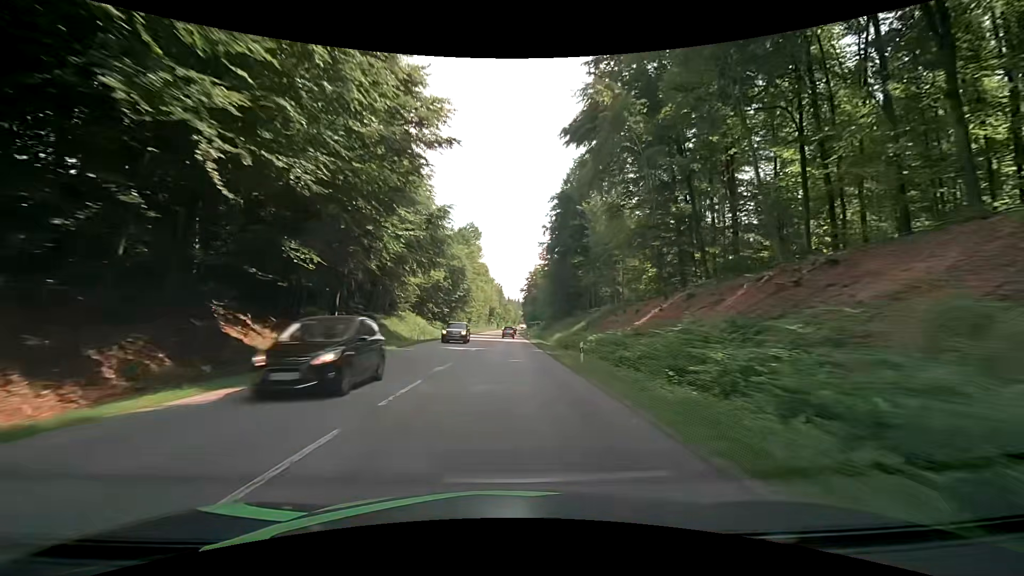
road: secondary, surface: asphalt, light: Day
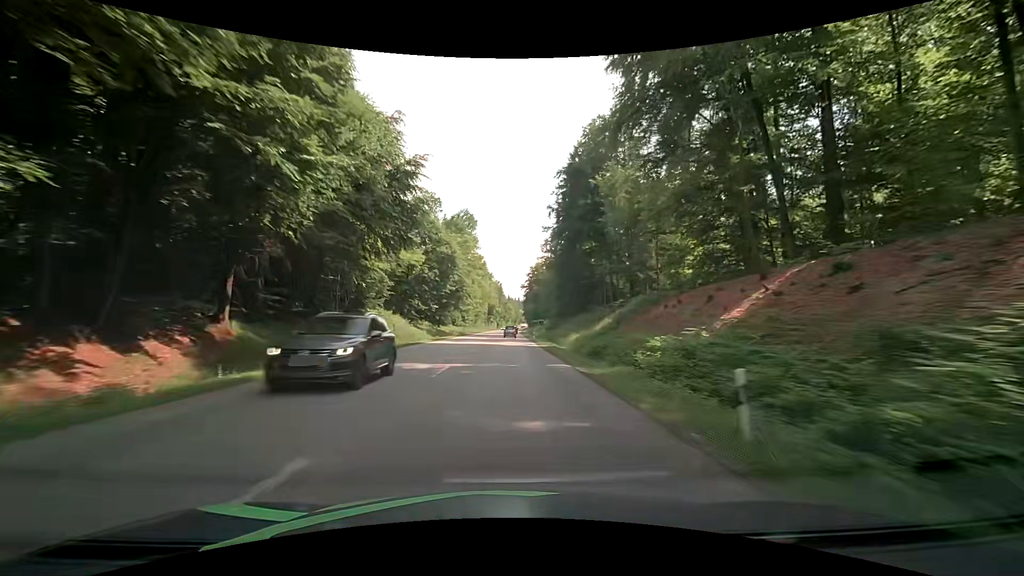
(+0.1, +14.2) m; 0°
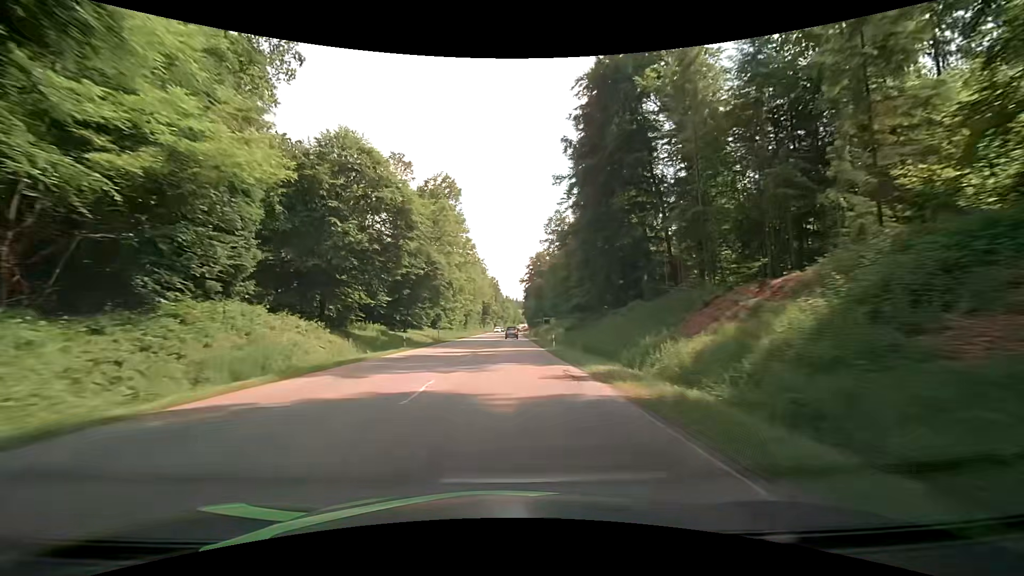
(+0.1, +28.5) m; 0°
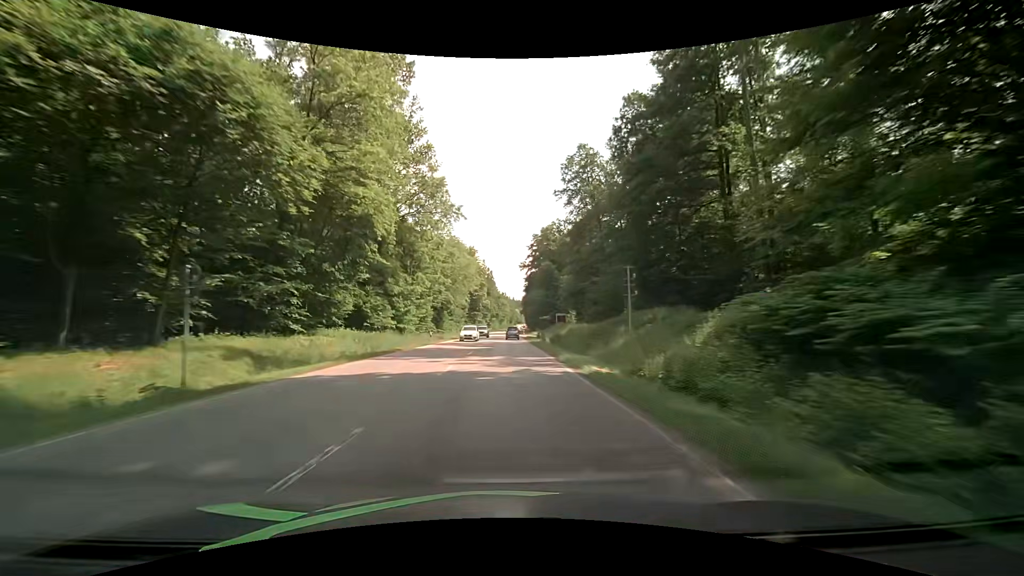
(0.0, +42.7) m; 0°
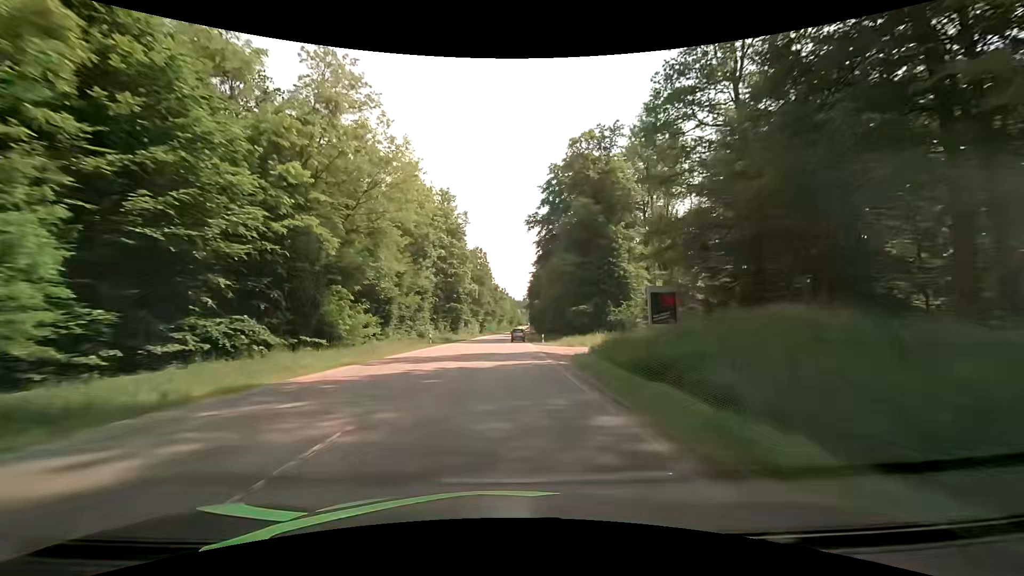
(+0.2, +56.9) m; -1°
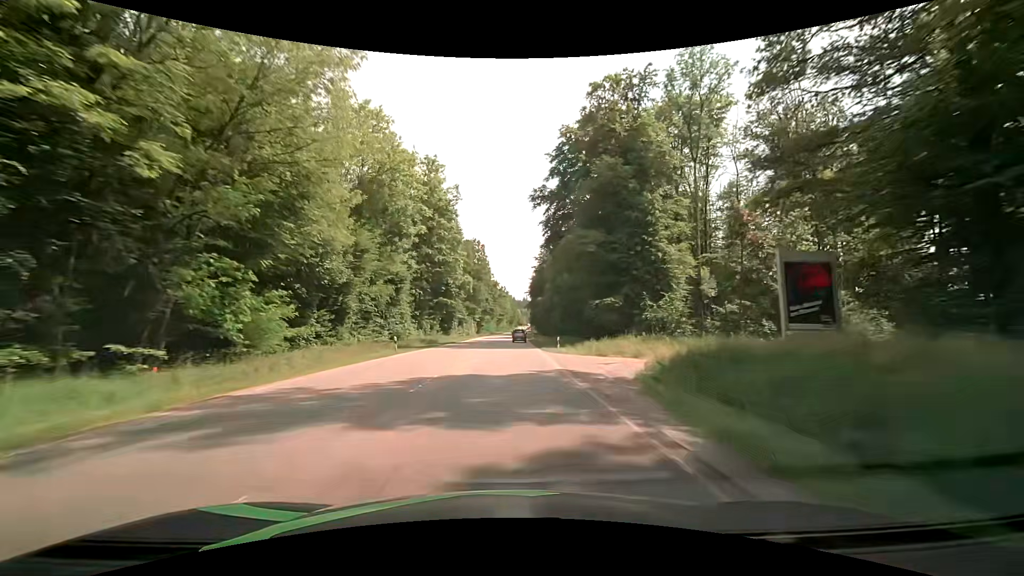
(+0.1, +14.2) m; 0°
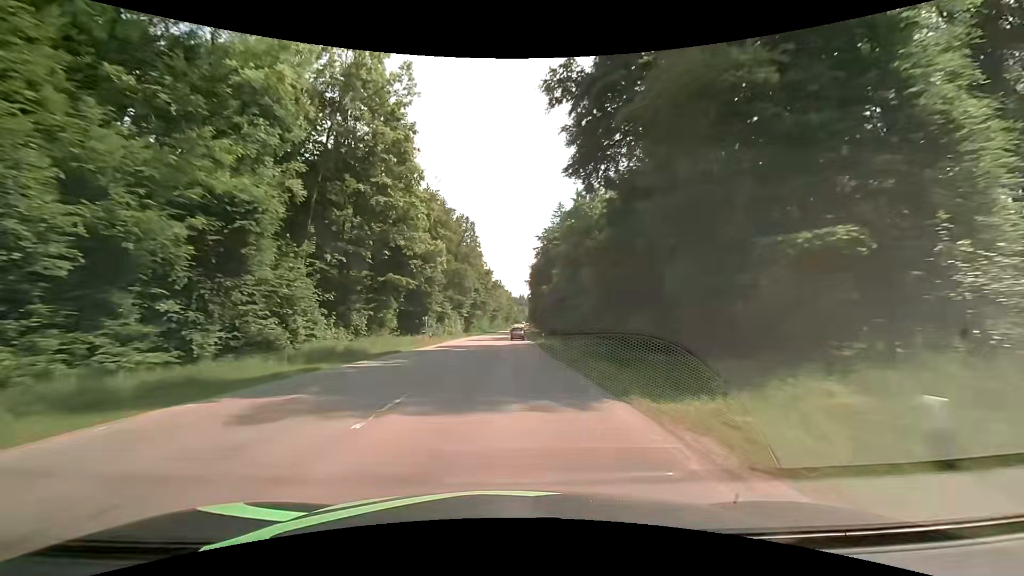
(+0.3, +28.4) m; +1°
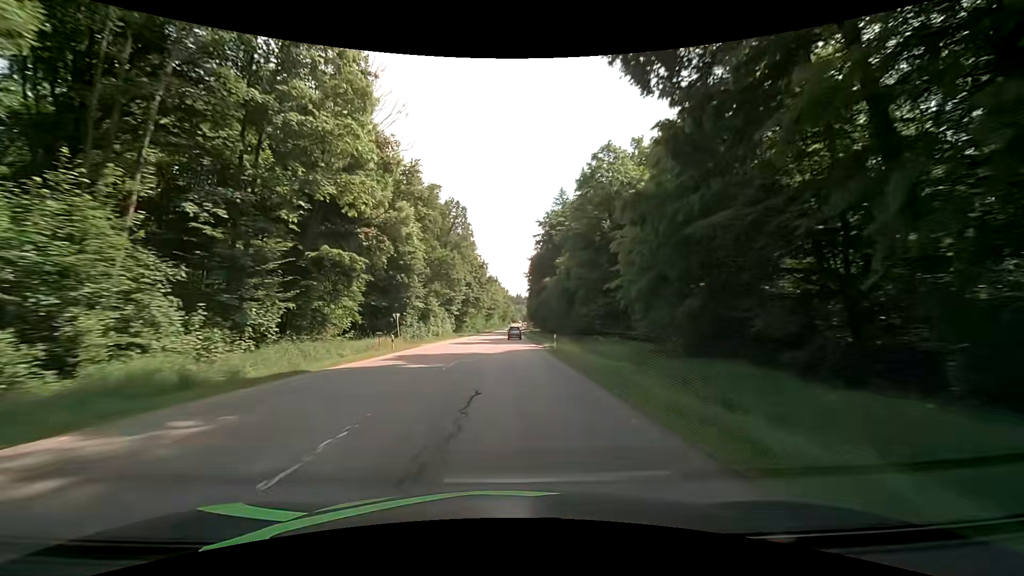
(0.0, +14.2) m; 0°
(0, +10) (0, +20) (0, +30) (0, +40) (0, +50) (+1, +60) (+1, +70) (+1, +80) (+1, +90) (+1, +100) m
